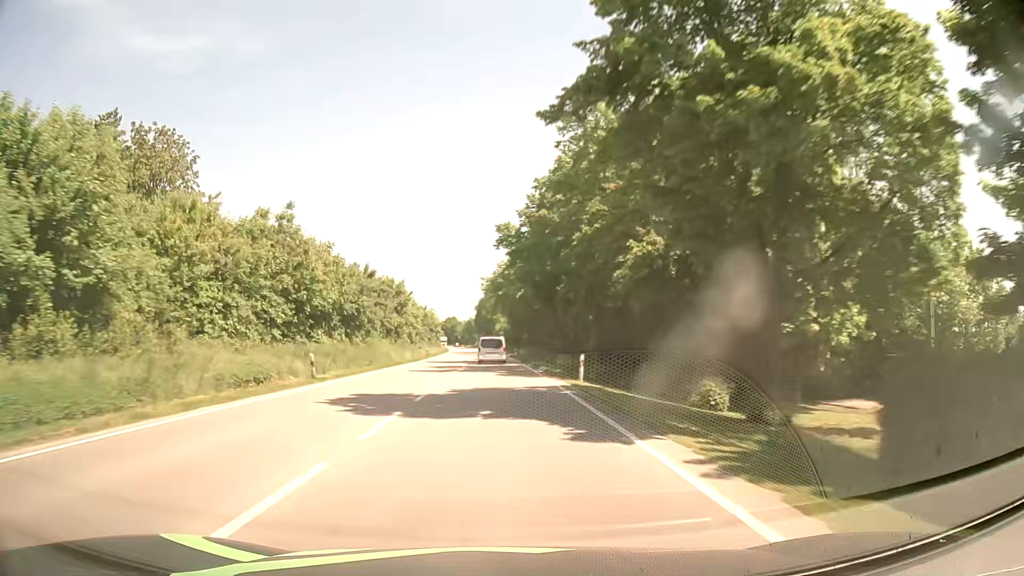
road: primary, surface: asphalt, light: Day
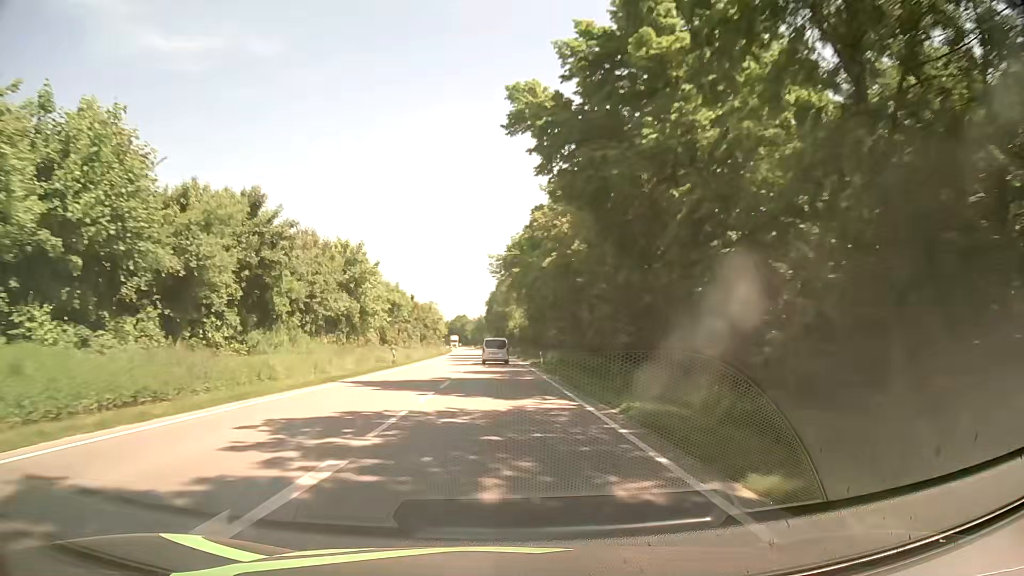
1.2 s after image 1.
(-0.4, +29.7) m; -1°
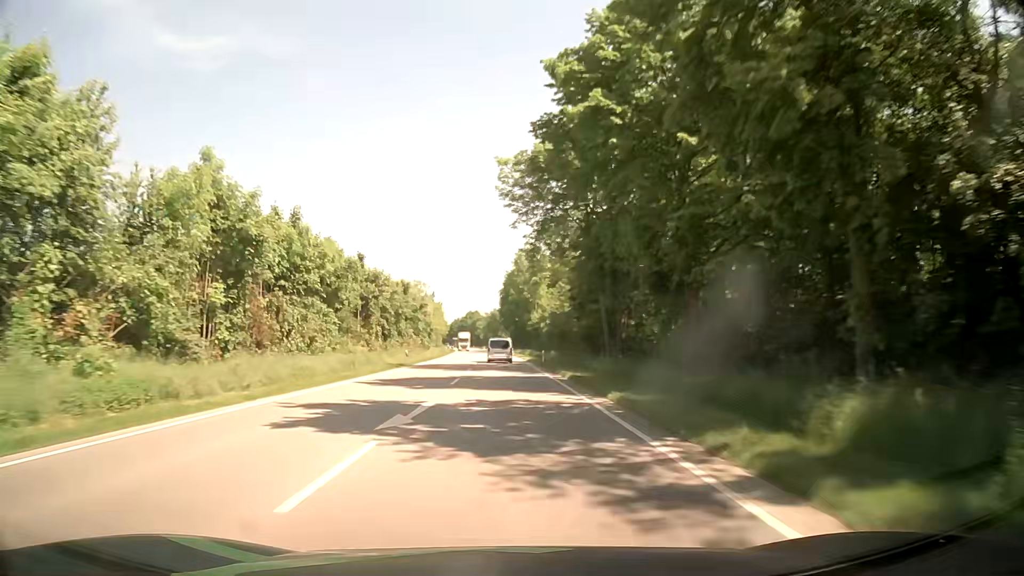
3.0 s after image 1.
(-0.5, +45.8) m; -1°
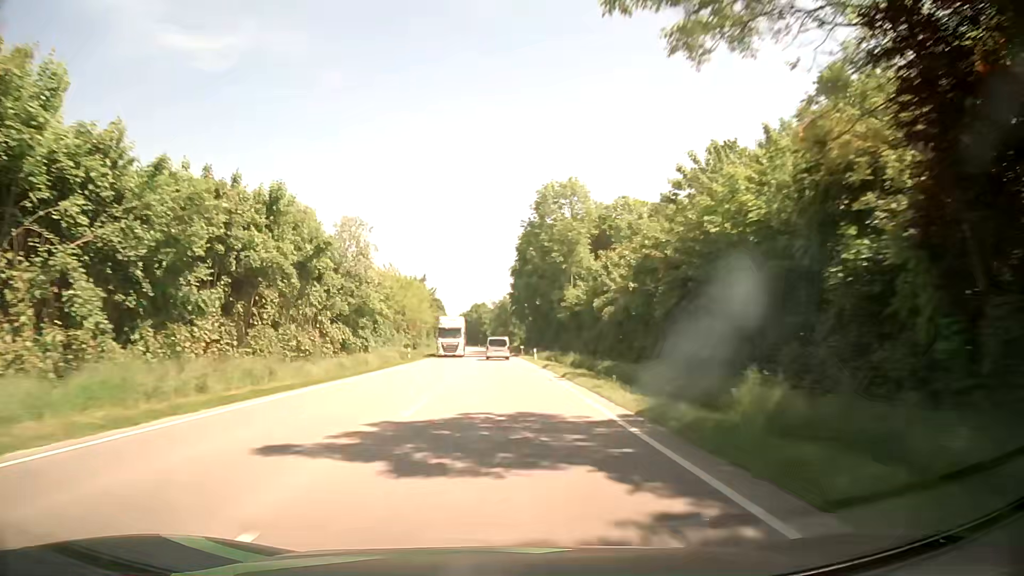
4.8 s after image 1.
(-0.4, +46.7) m; -1°
